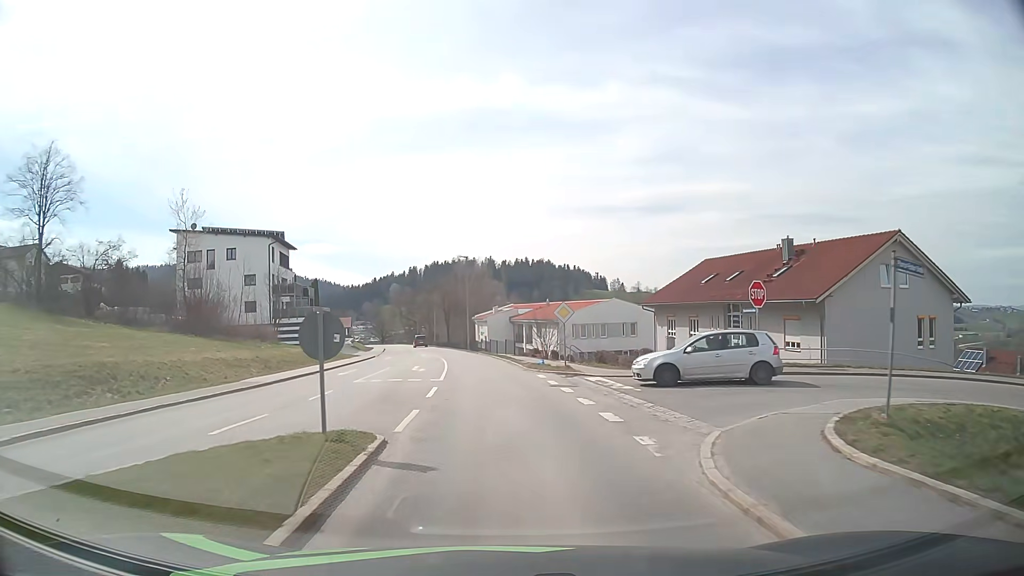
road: tertiary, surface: asphalt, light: Day
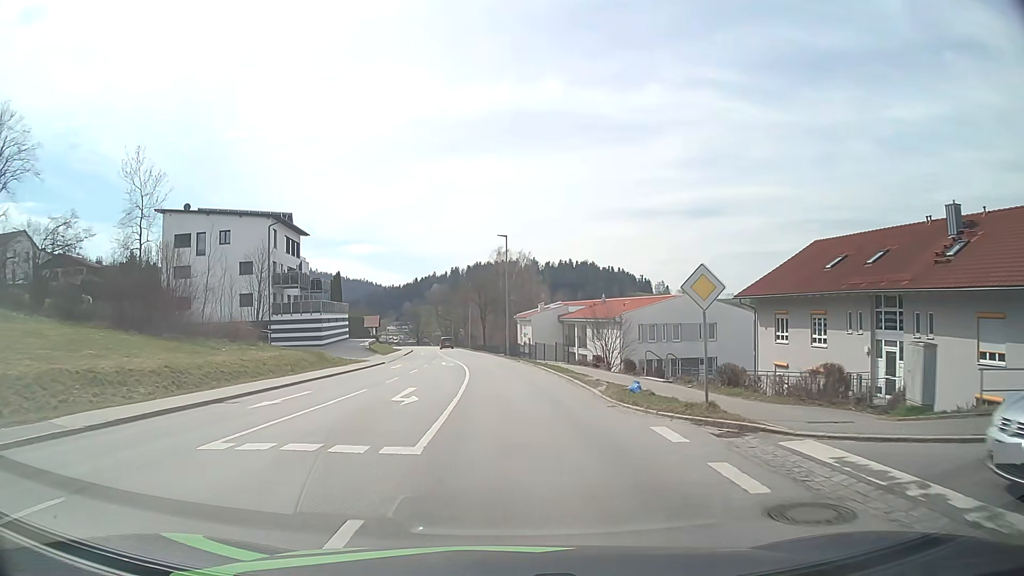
(-0.5, +13.7) m; -4°
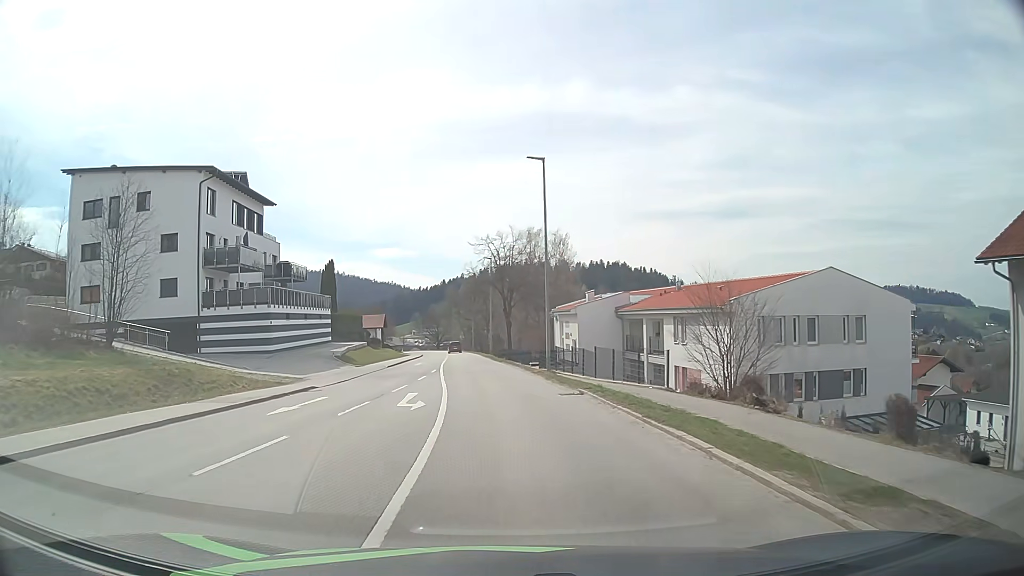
(-0.1, +21.2) m; -2°
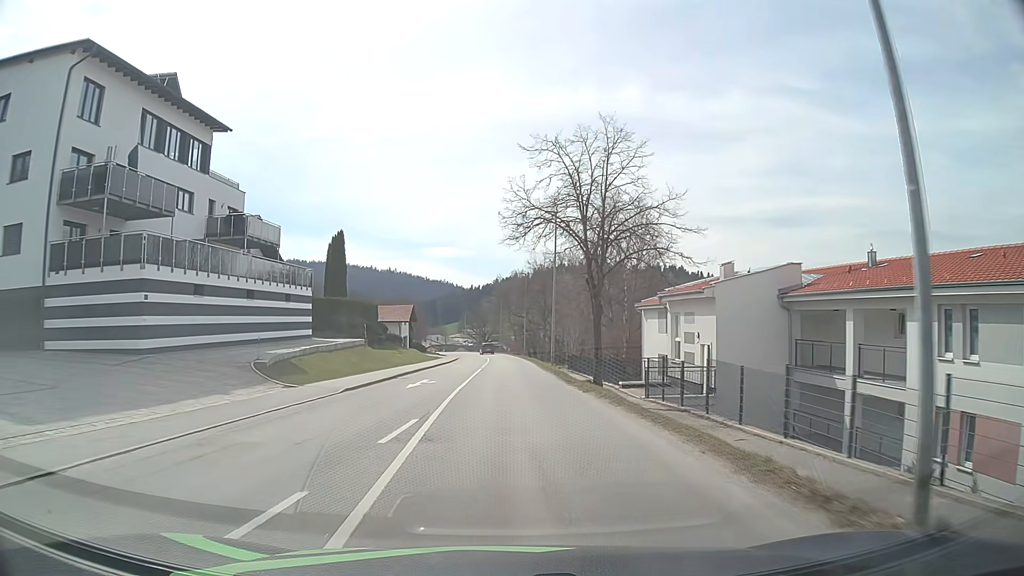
(-1.0, +21.9) m; -5°
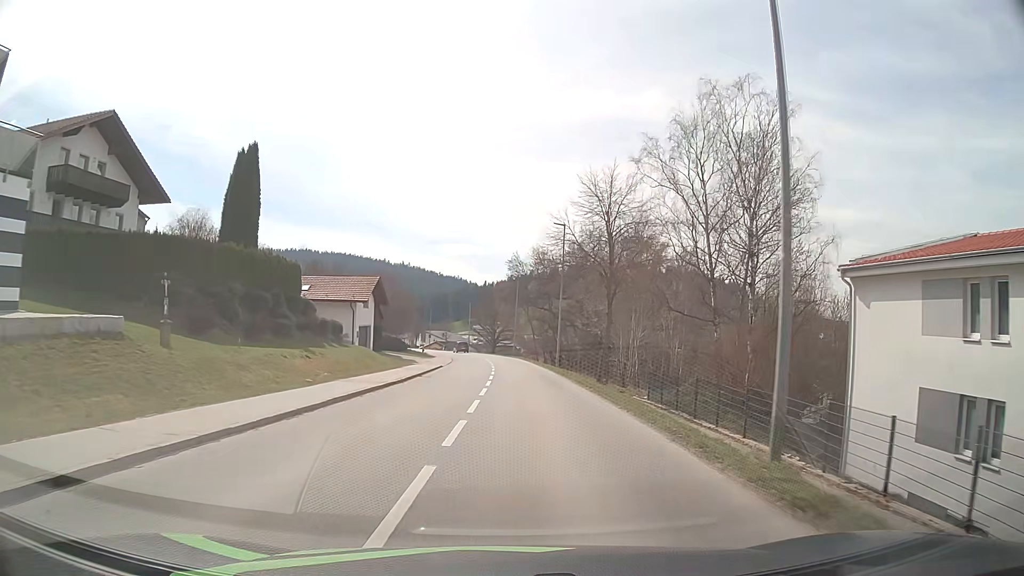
(-0.4, +29.5) m; -1°
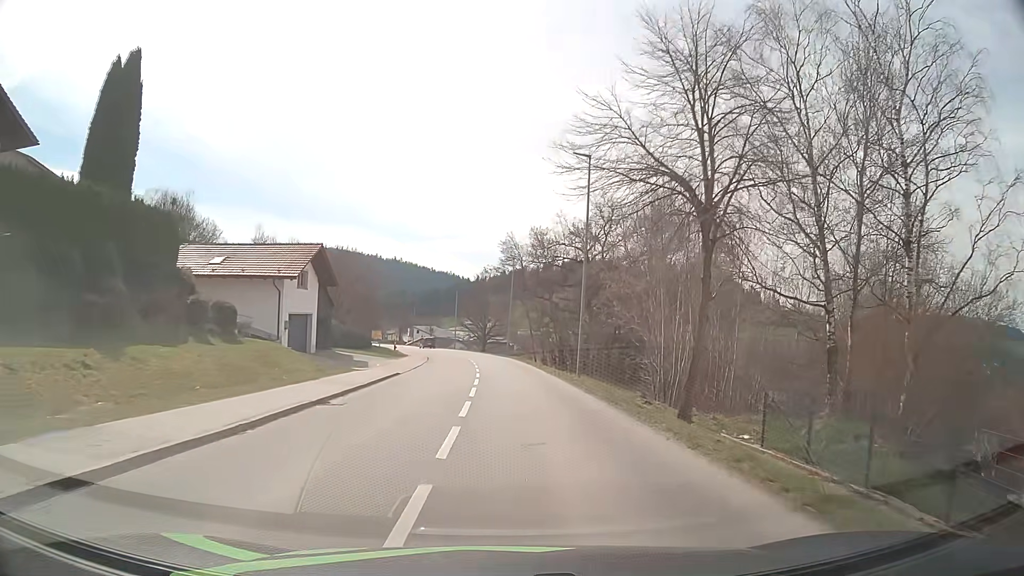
(0.0, +14.6) m; 0°
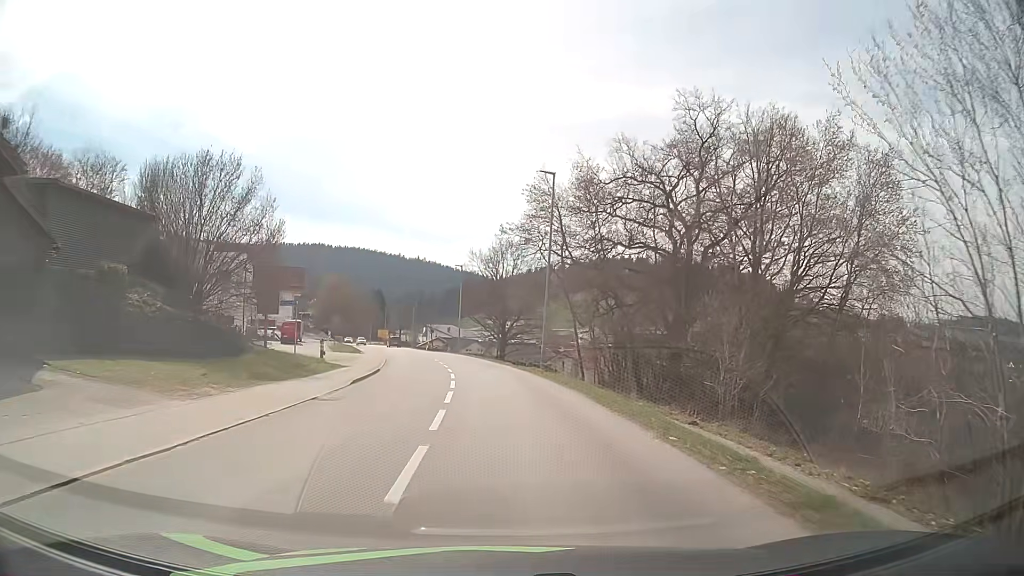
(-0.1, +29.6) m; -2°
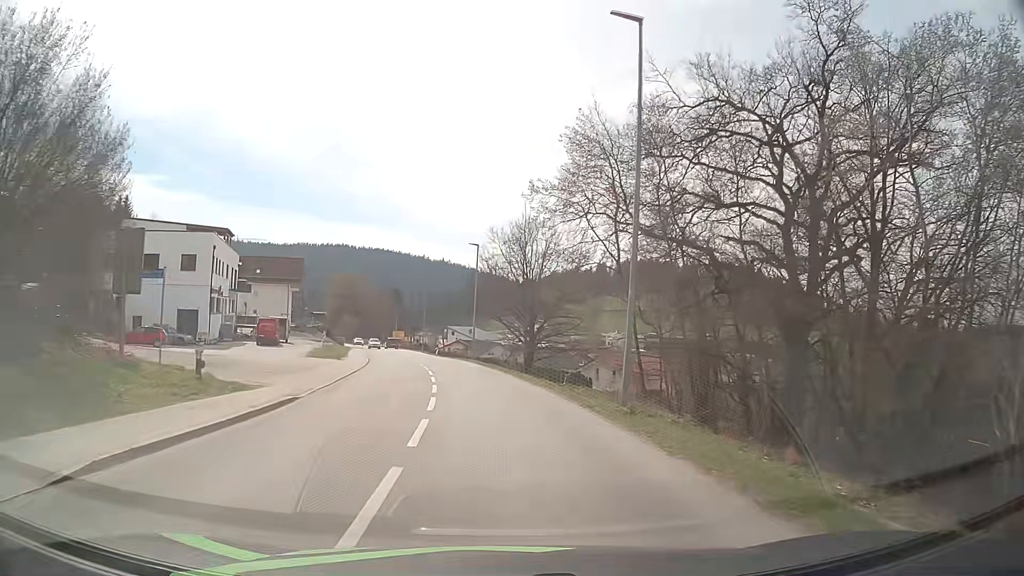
(-0.3, +15.0) m; -2°
(0, +10) (-1, +20) (-2, +30) (-4, +40) (-5, +50) (-7, +59) (-9, +69) (-12, +79) (-14, +89) (-17, +98) m
